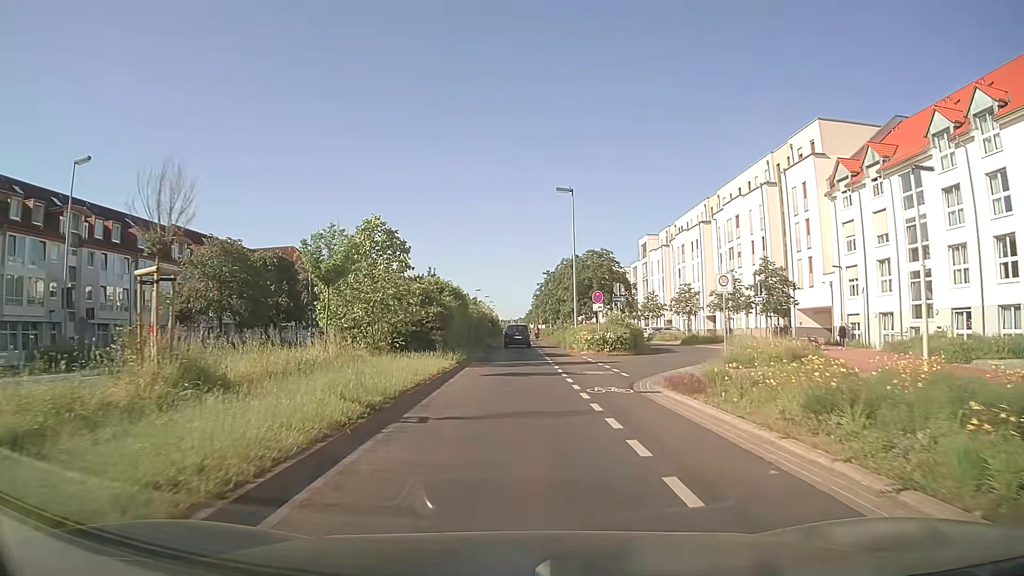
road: secondary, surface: asphalt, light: Day
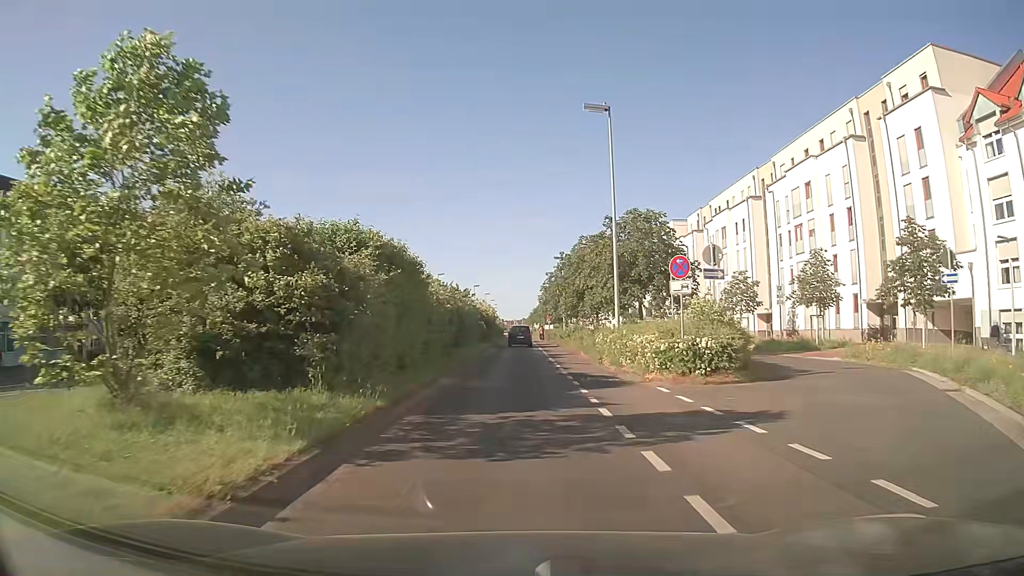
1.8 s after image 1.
(-0.1, +16.8) m; 0°
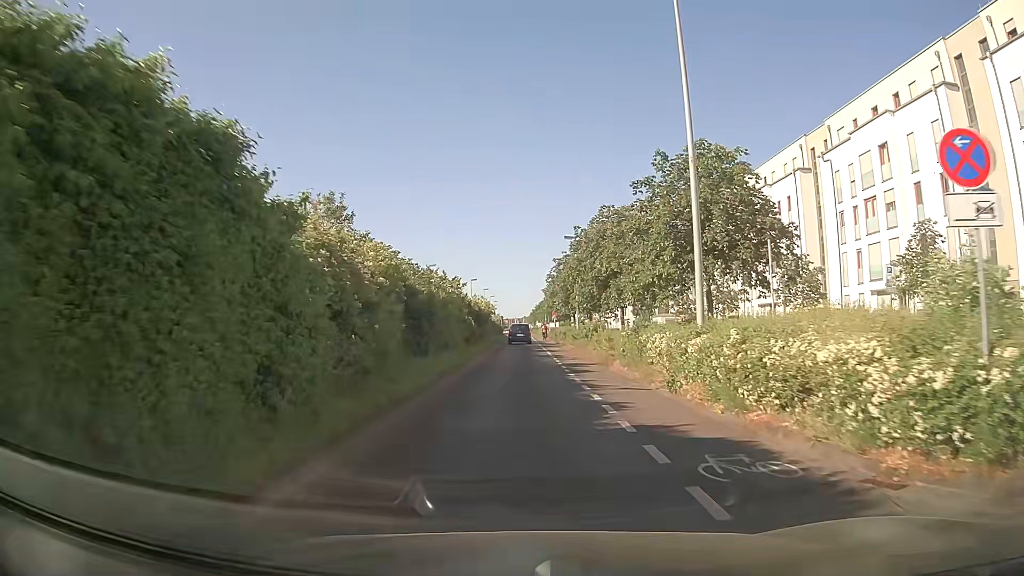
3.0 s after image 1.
(-0.1, +11.8) m; 0°
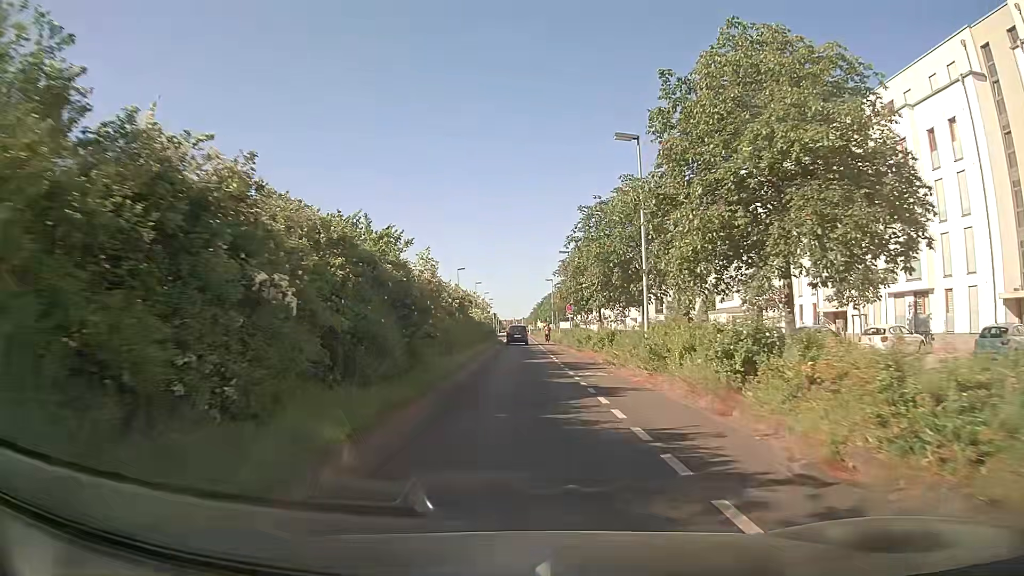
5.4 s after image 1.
(+0.1, +24.7) m; 0°
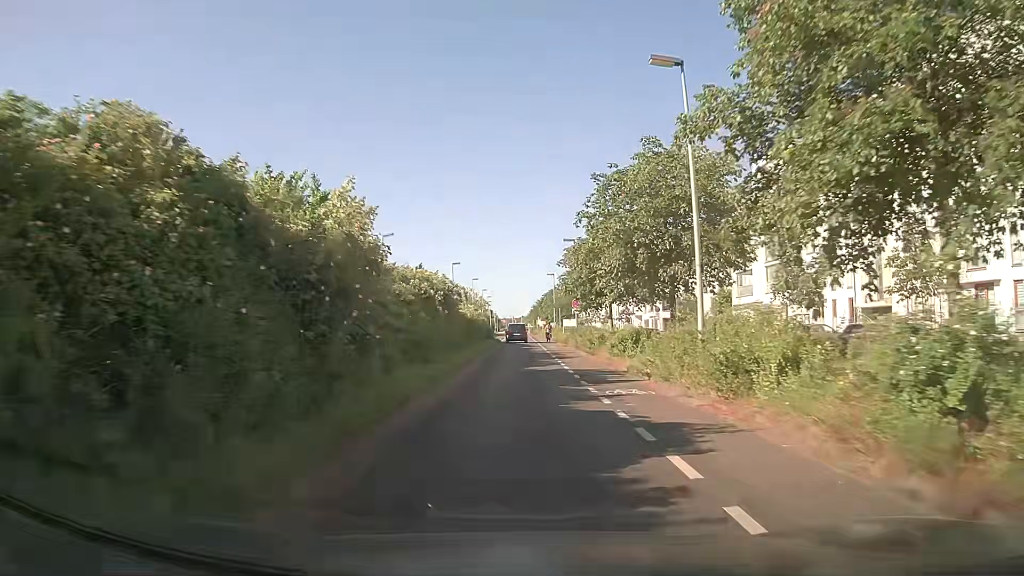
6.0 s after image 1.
(0.0, +6.3) m; 0°
